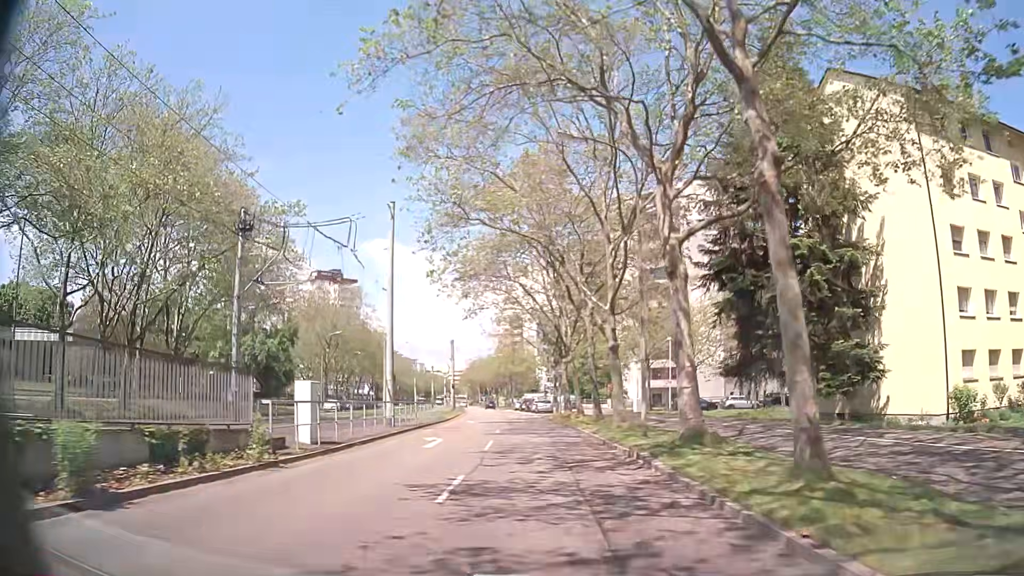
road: tertiary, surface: asphalt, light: Day
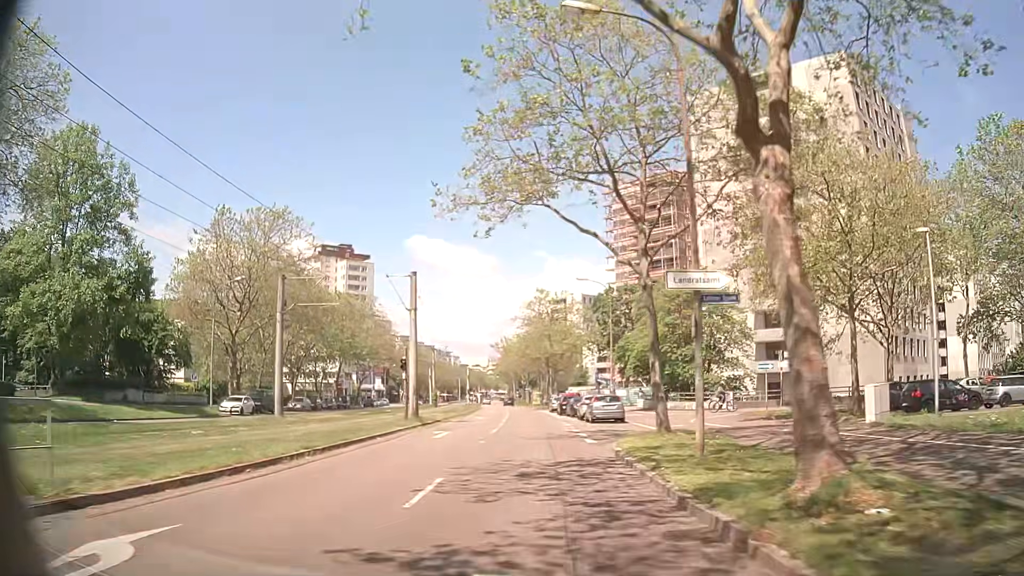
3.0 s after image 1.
(-1.1, +36.8) m; -4°
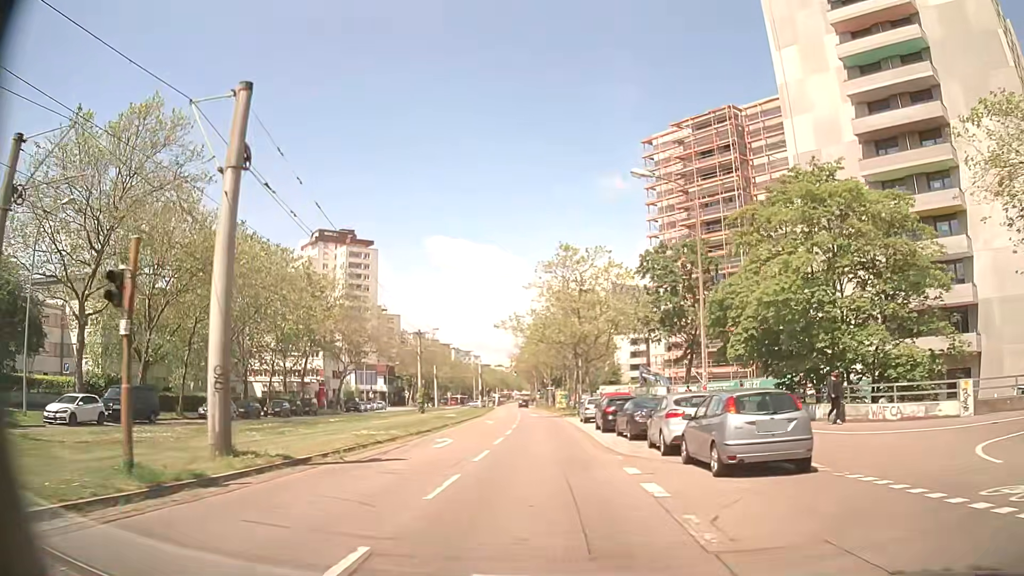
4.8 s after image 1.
(-0.4, +22.0) m; -2°
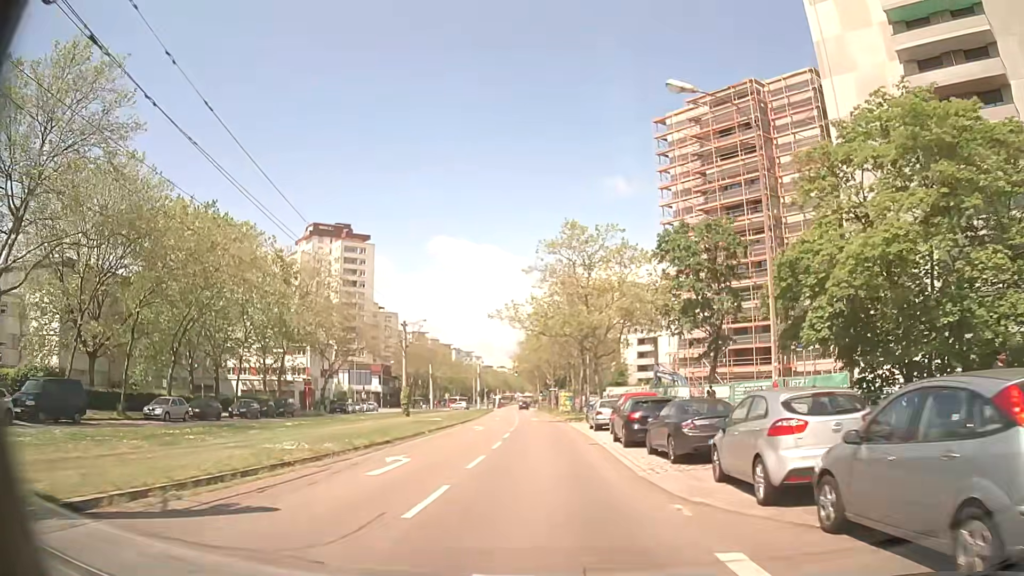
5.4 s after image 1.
(-0.1, +7.3) m; 0°
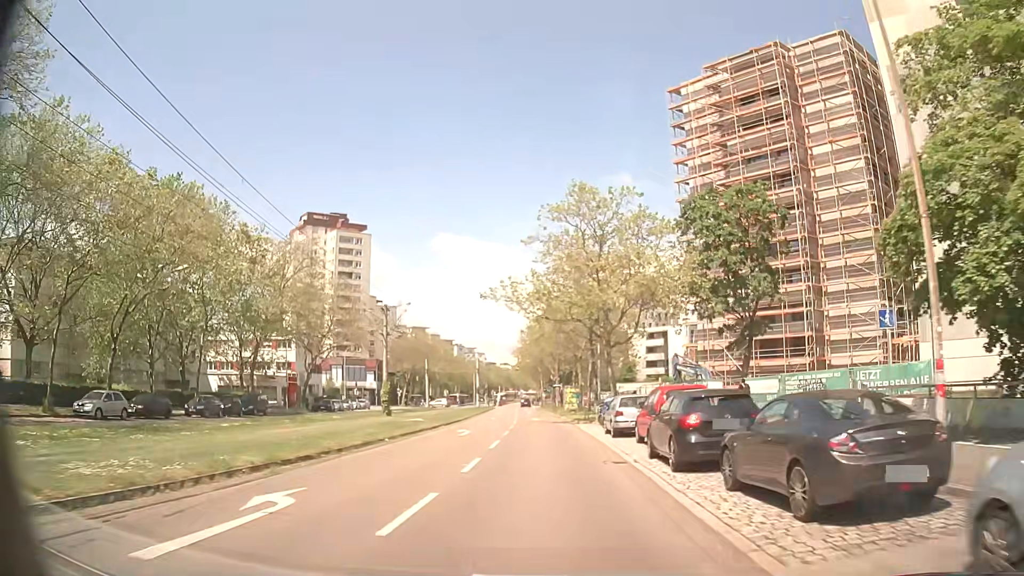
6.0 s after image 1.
(0.0, +7.3) m; 0°
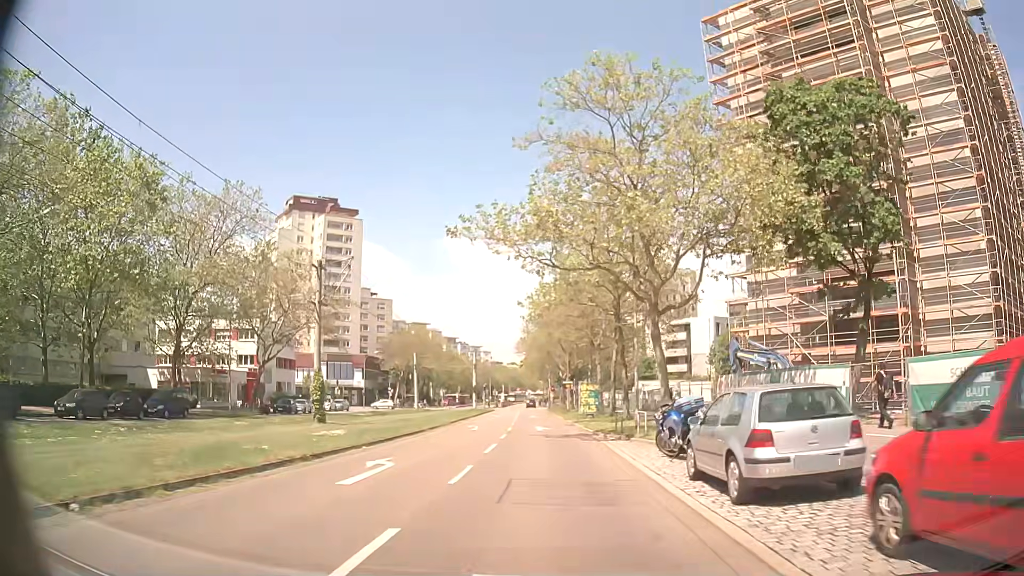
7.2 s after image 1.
(-0.1, +14.7) m; -1°
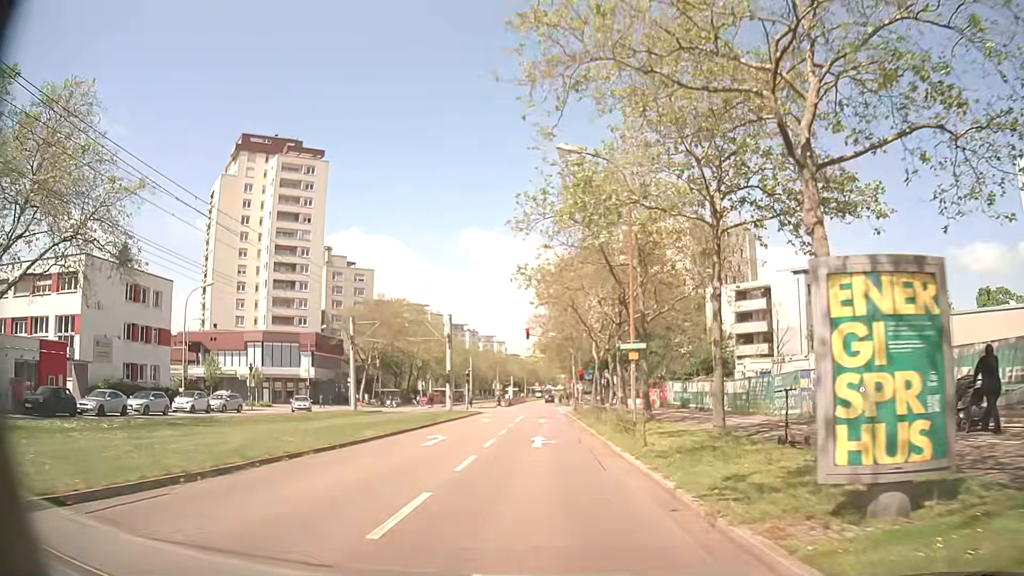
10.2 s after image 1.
(-0.3, +36.2) m; -1°
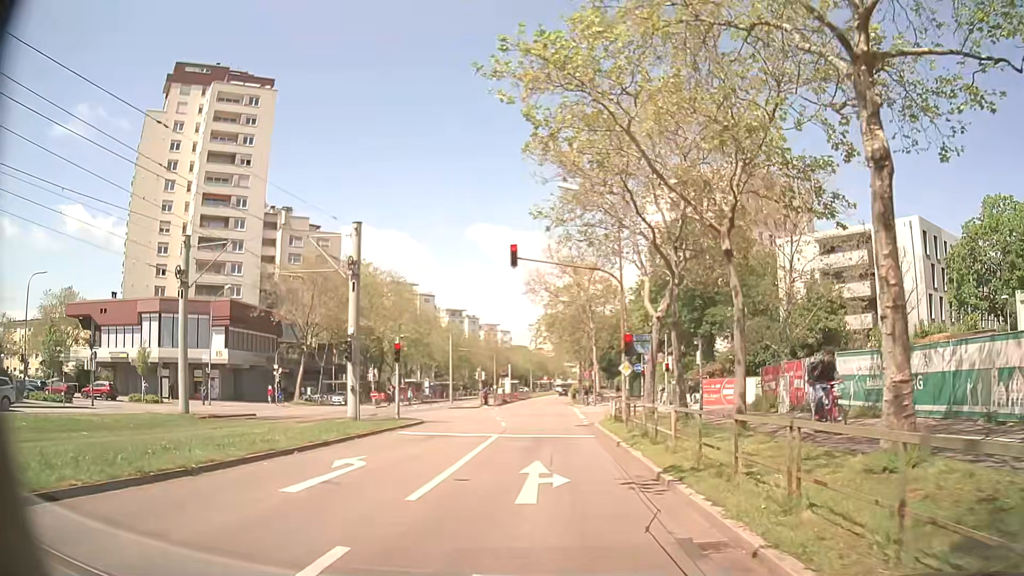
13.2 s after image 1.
(-0.3, +26.8) m; -1°
